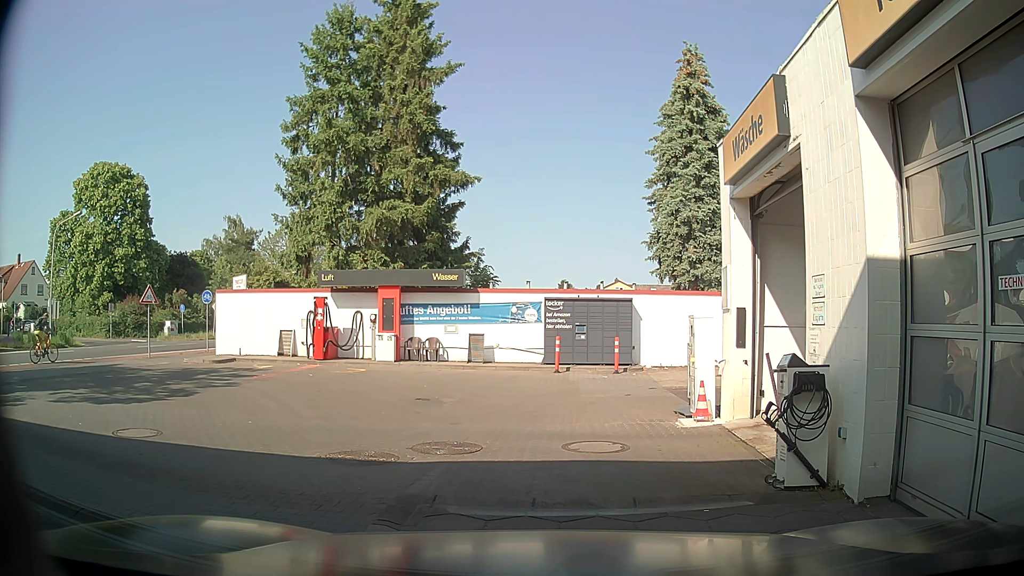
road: service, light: Day
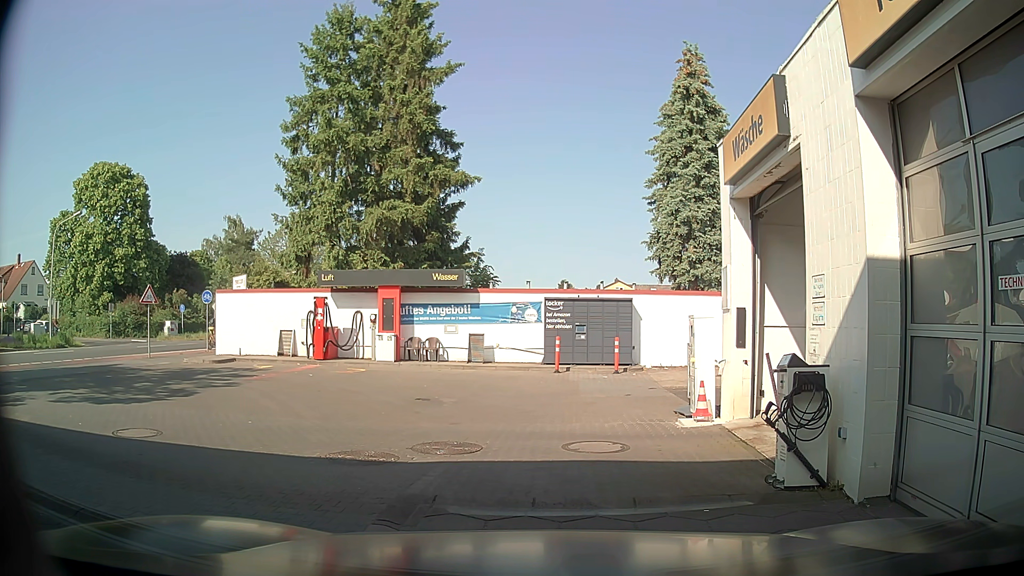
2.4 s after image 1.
(0.0, 0.0) m; 0°
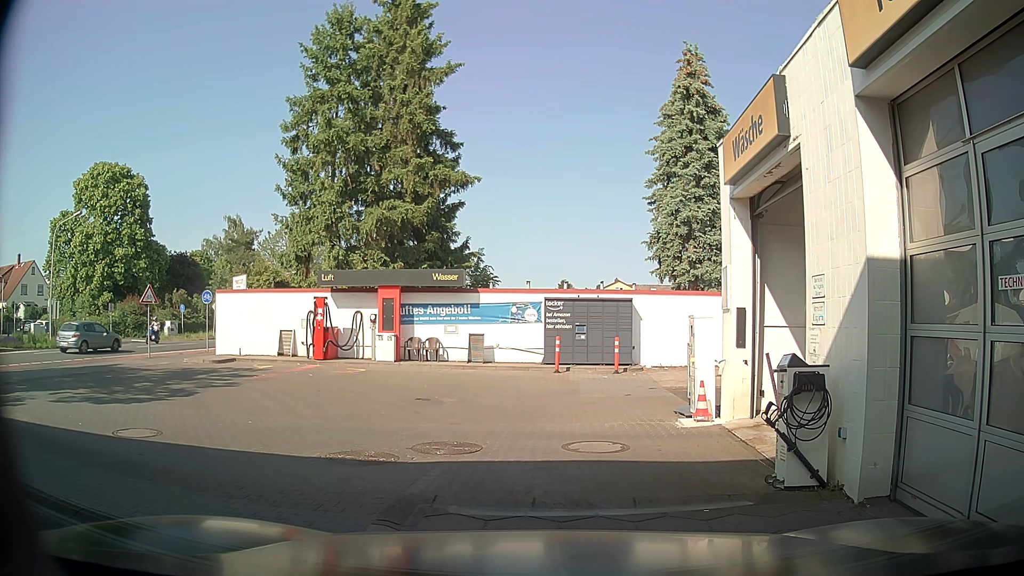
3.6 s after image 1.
(0.0, 0.0) m; 0°
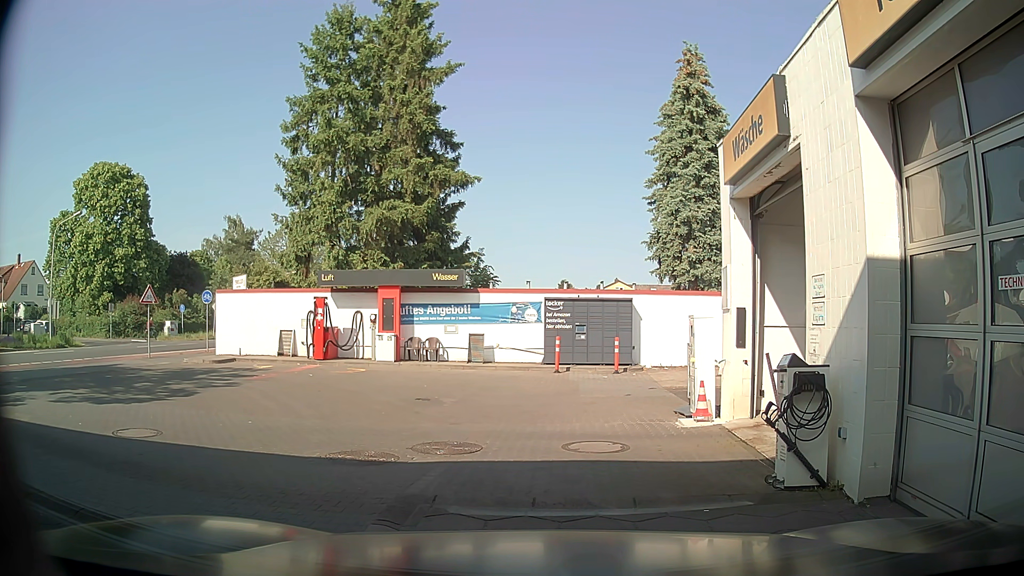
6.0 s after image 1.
(0.0, 0.0) m; 0°
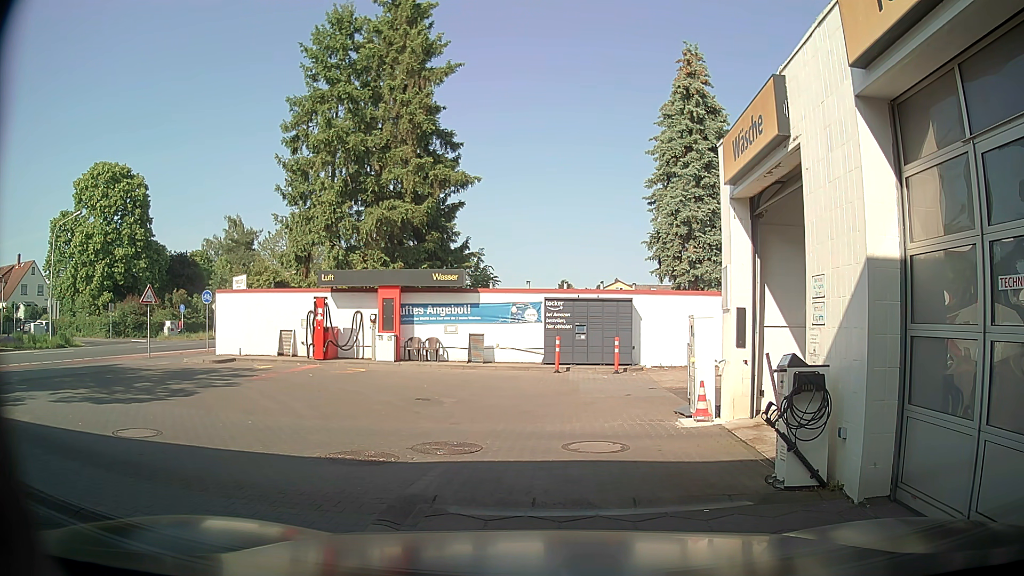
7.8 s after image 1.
(0.0, 0.0) m; 0°
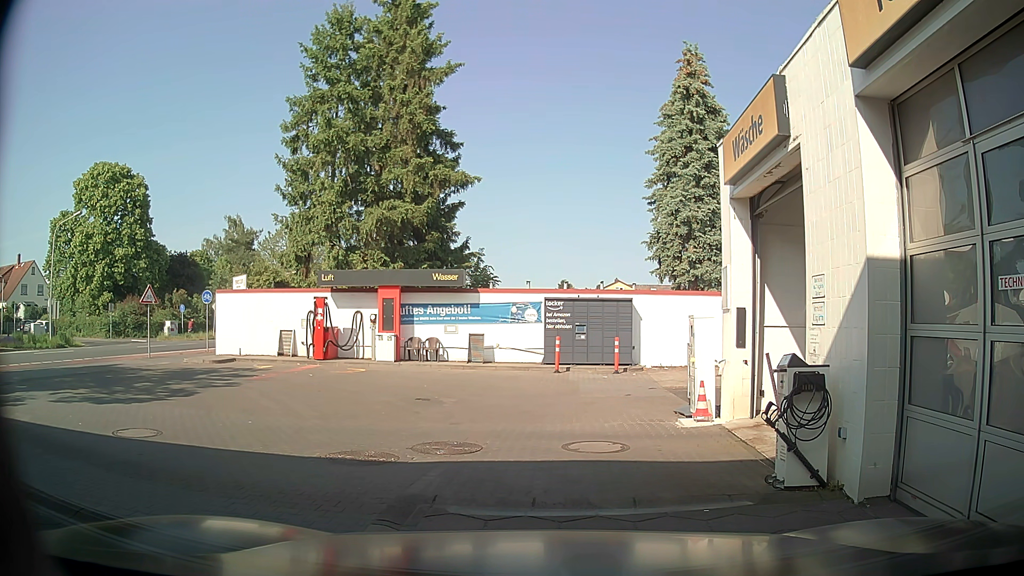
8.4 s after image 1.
(0.0, 0.0) m; 0°
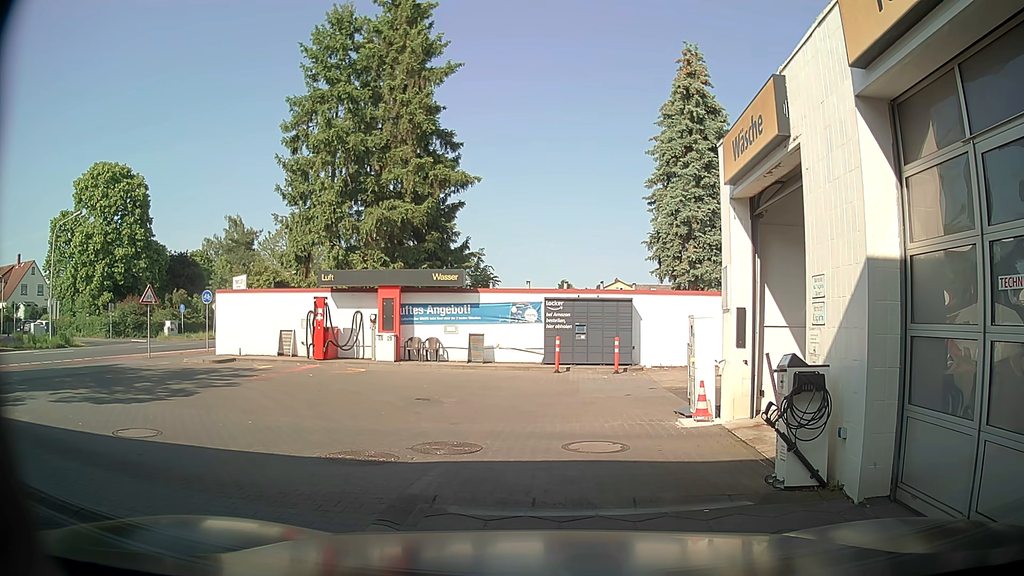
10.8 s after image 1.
(0.0, 0.0) m; 0°
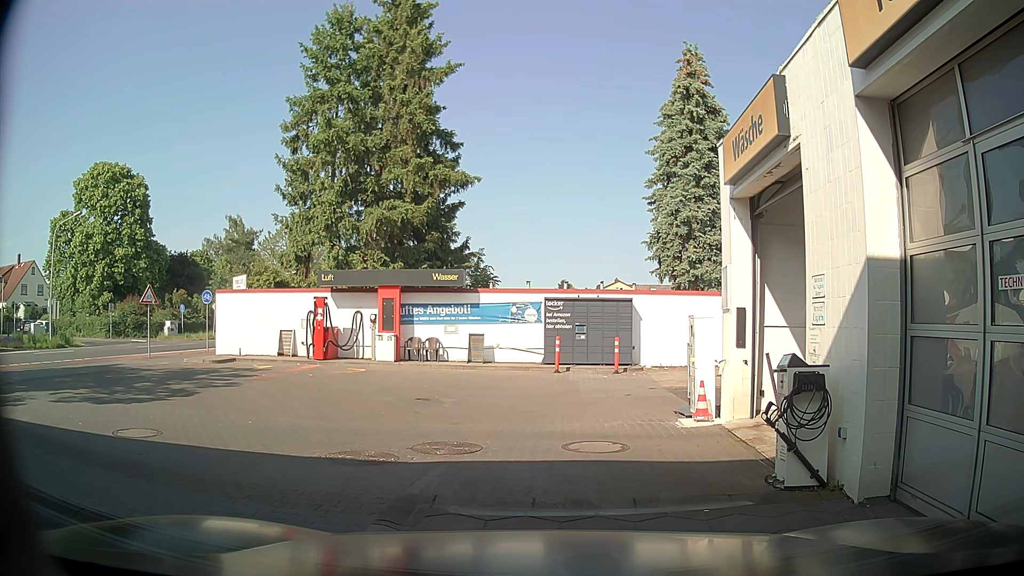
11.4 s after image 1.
(0.0, 0.0) m; 0°
